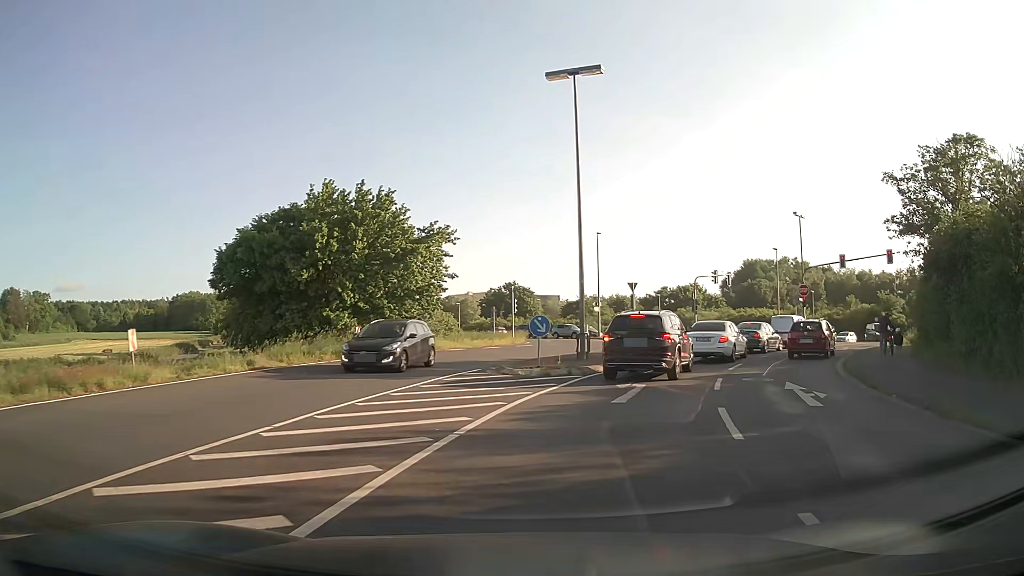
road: unclassified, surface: asphalt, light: Day
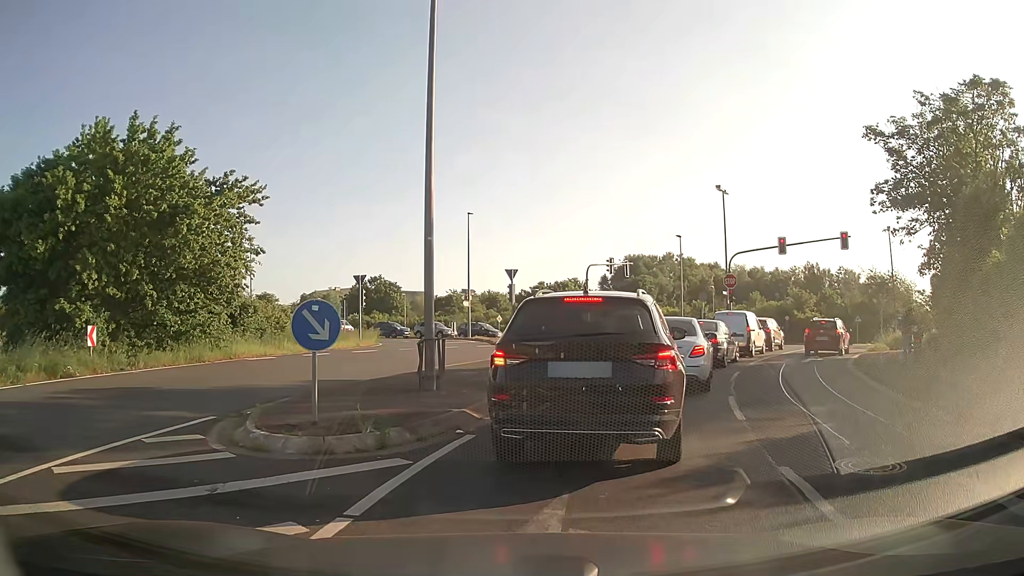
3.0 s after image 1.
(+1.0, +10.4) m; +10°
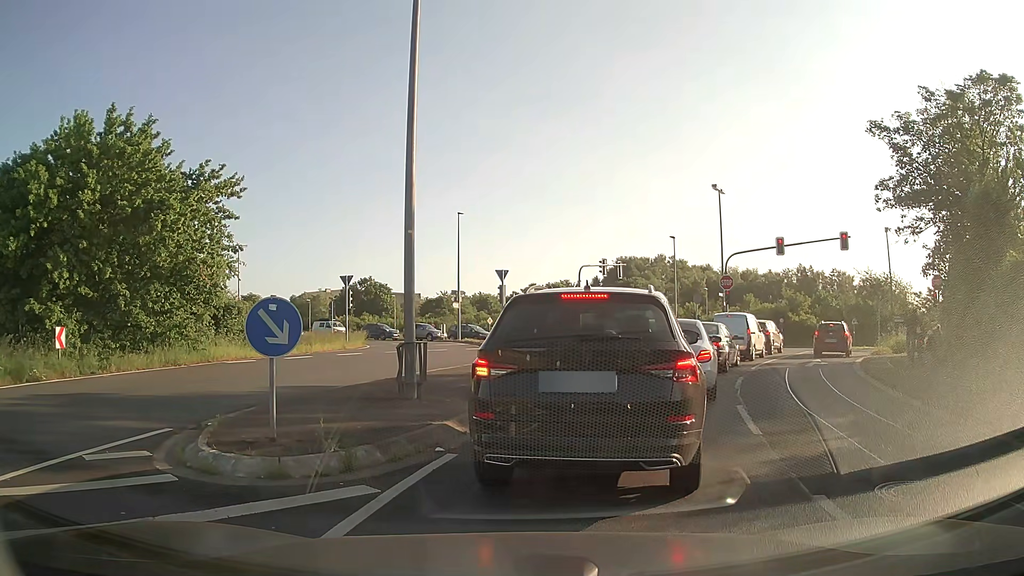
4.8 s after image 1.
(0.0, +1.0) m; 0°
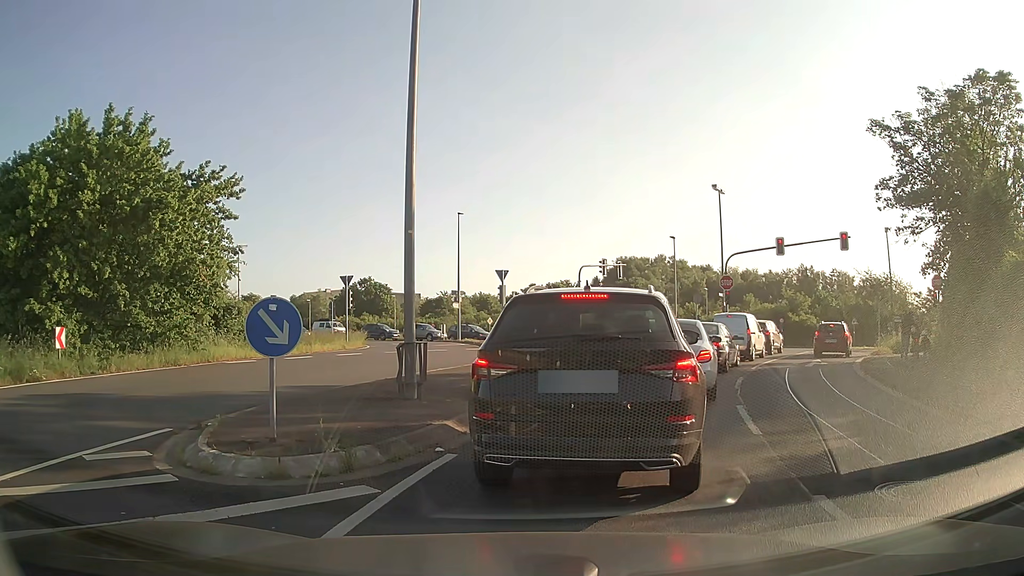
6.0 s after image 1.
(0.0, 0.0) m; 0°
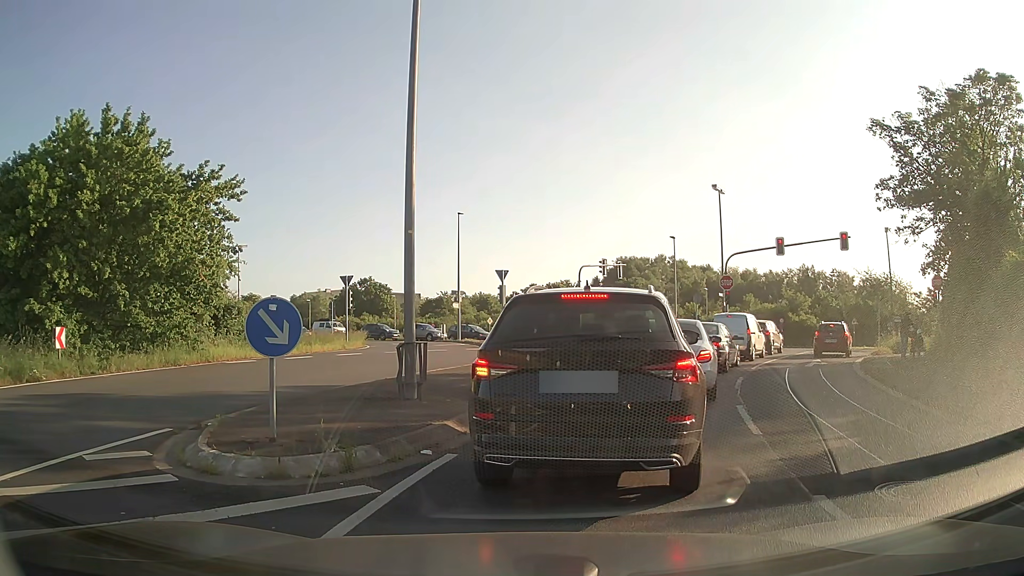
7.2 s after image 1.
(0.0, 0.0) m; 0°
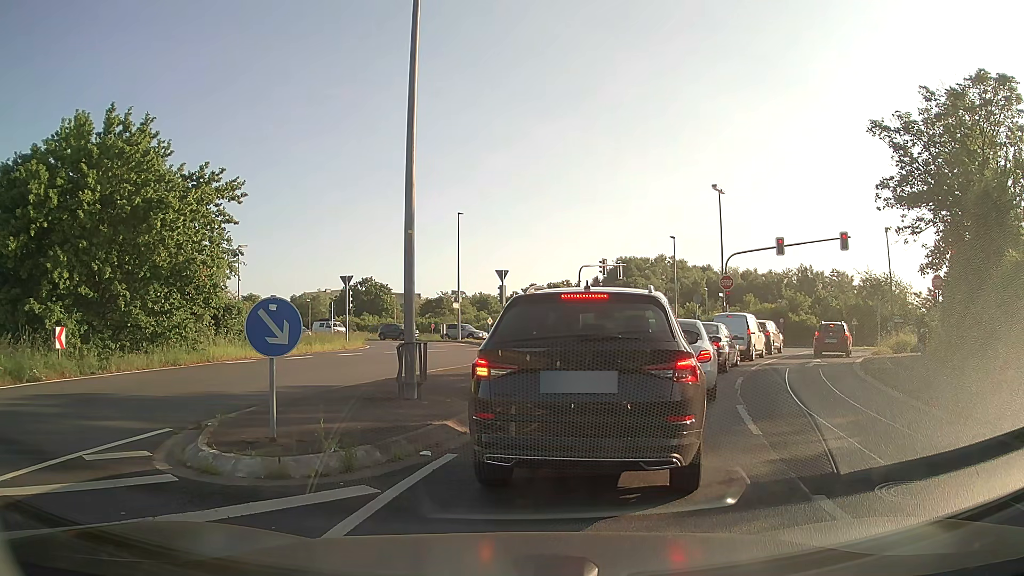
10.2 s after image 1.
(0.0, 0.0) m; 0°
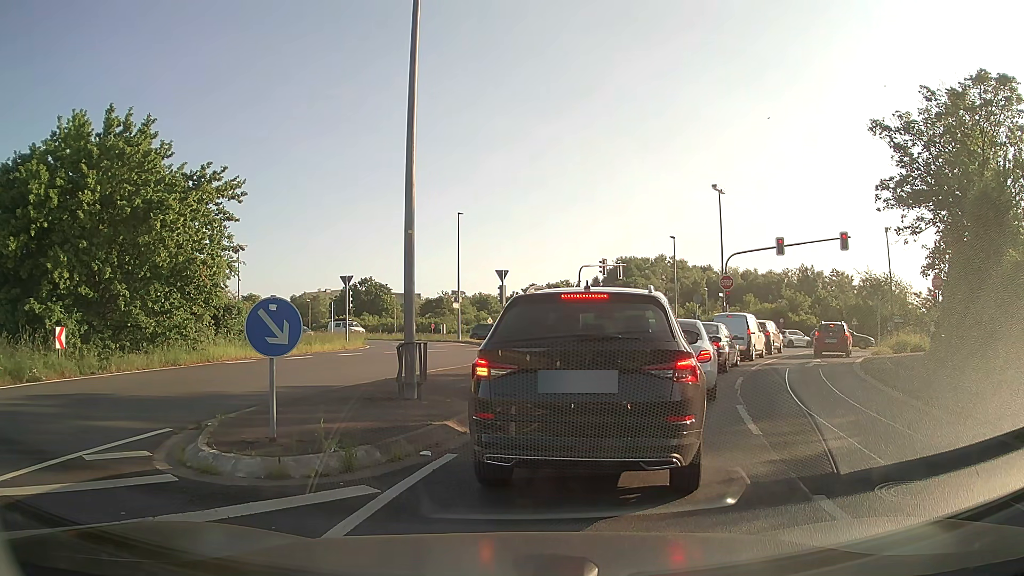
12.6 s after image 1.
(0.0, 0.0) m; 0°
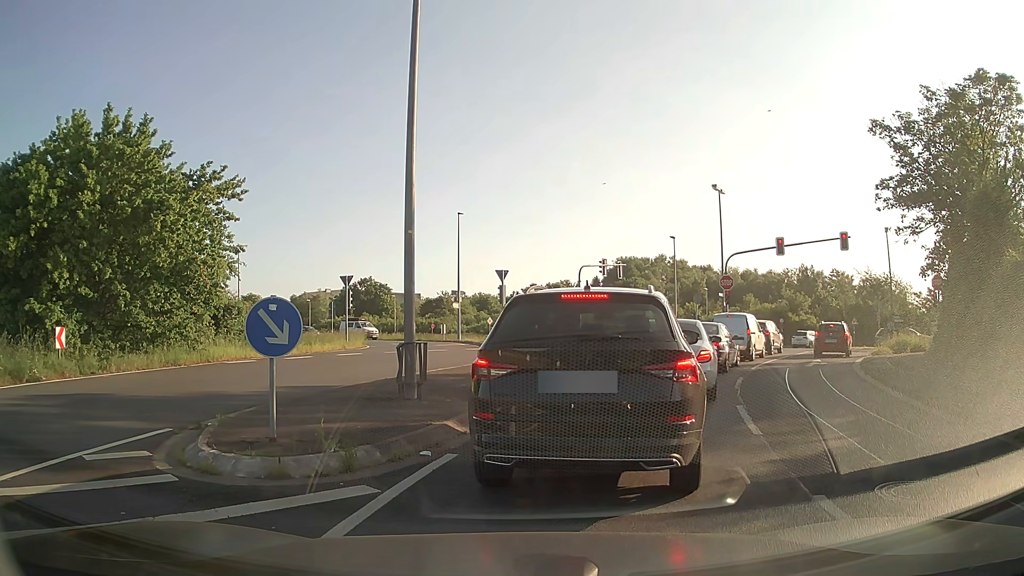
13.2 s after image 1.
(0.0, 0.0) m; 0°
